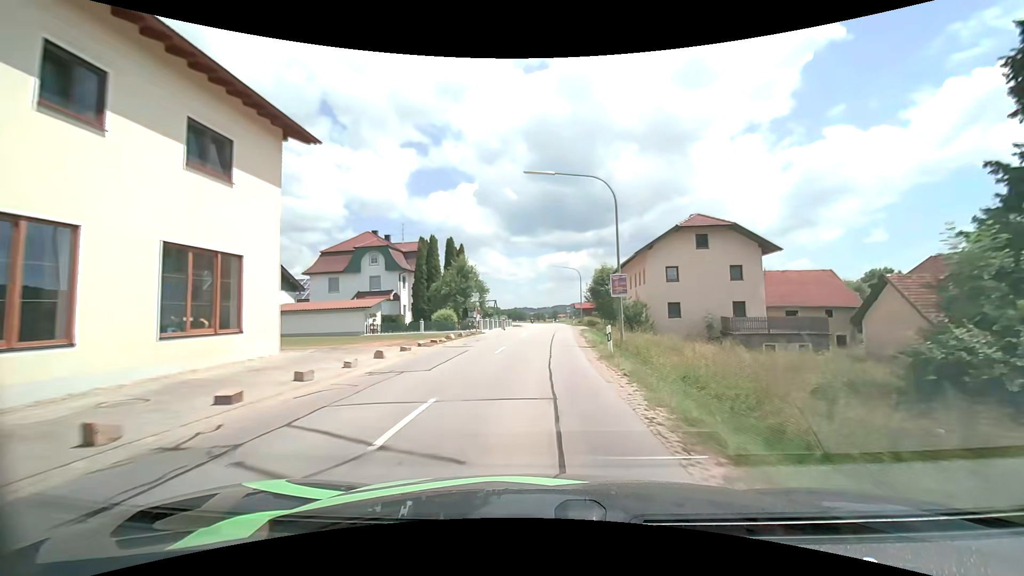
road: secondary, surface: asphalt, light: Day
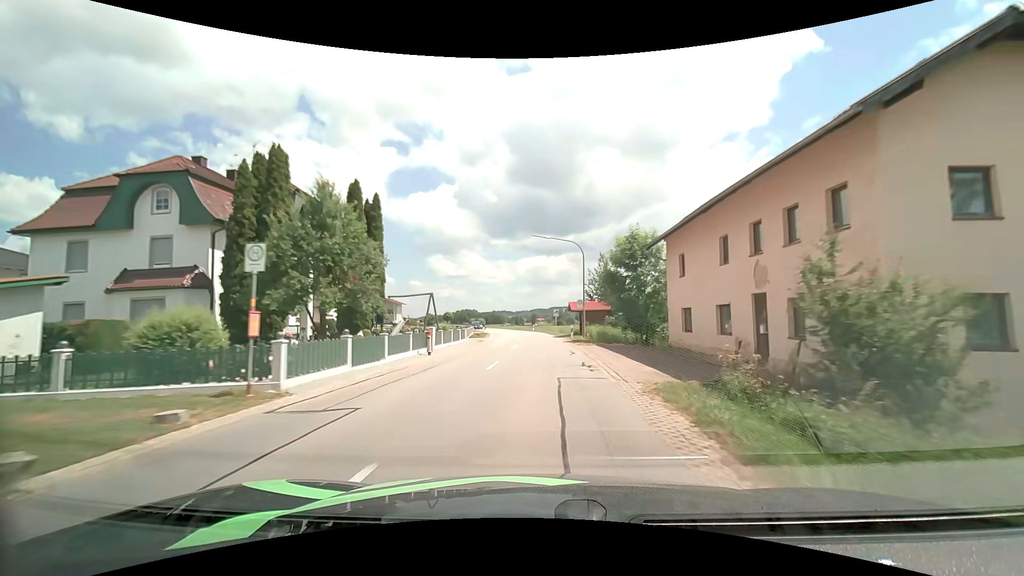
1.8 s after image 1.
(+0.3, +26.7) m; +2°
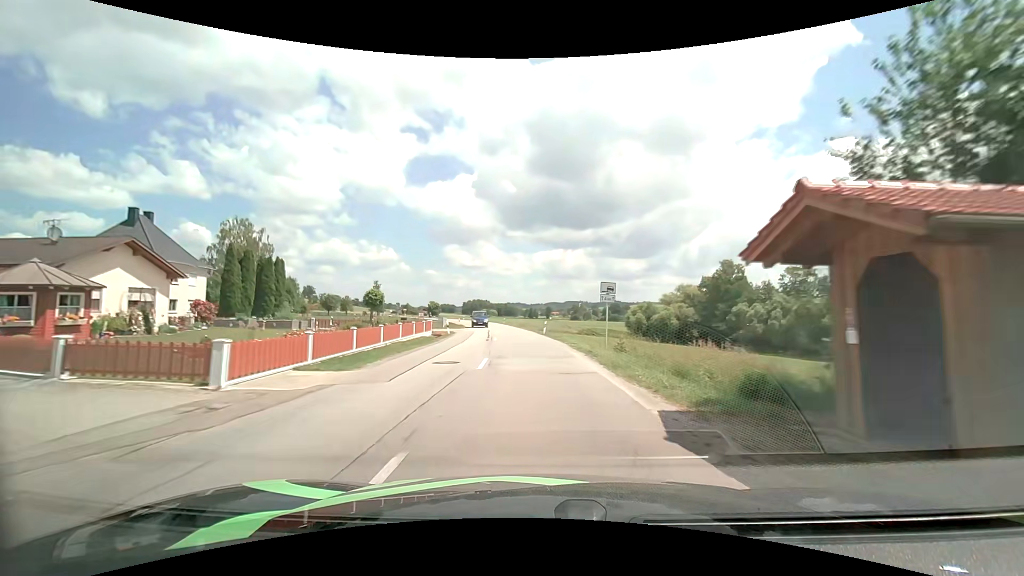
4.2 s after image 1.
(+0.1, +35.9) m; -2°
(0, +10) (0, +20) (-1, +30) (-2, +40) (-3, +50) (-4, +60) (-5, +70) (-7, +80) (-9, +89) (-12, +99) m
